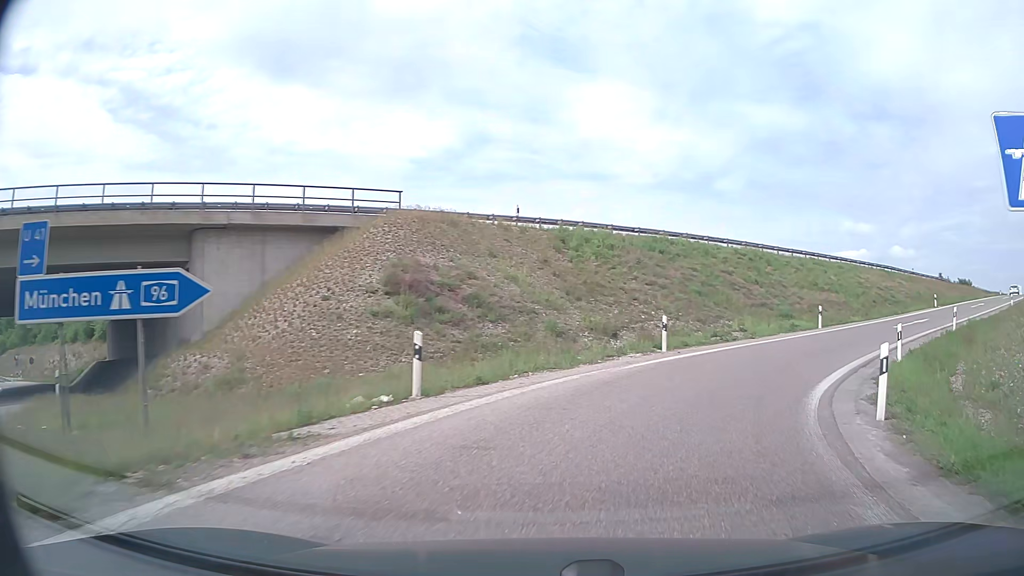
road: motorway_link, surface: asphalt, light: Day
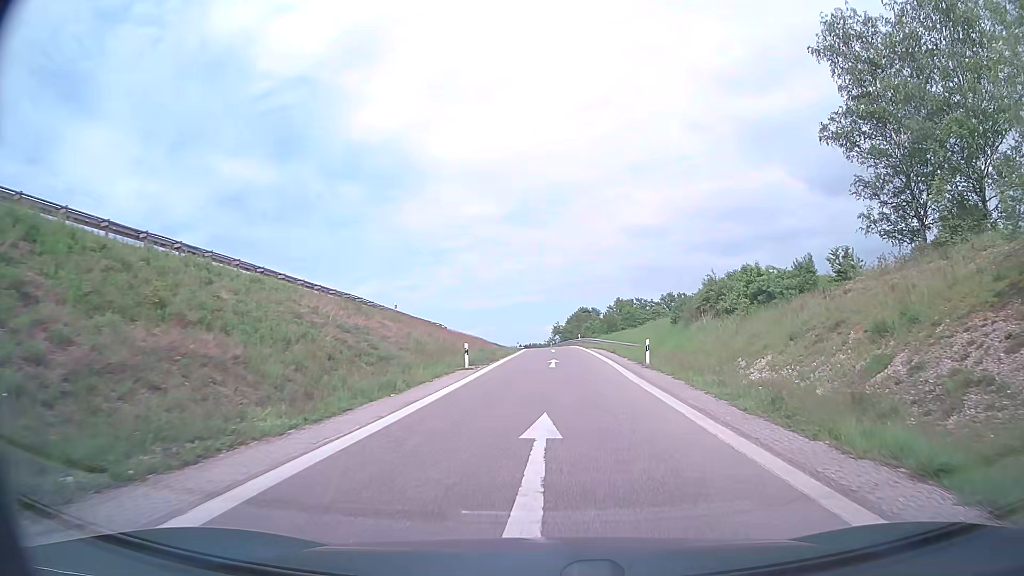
(+13.2, +26.2) m; +48°
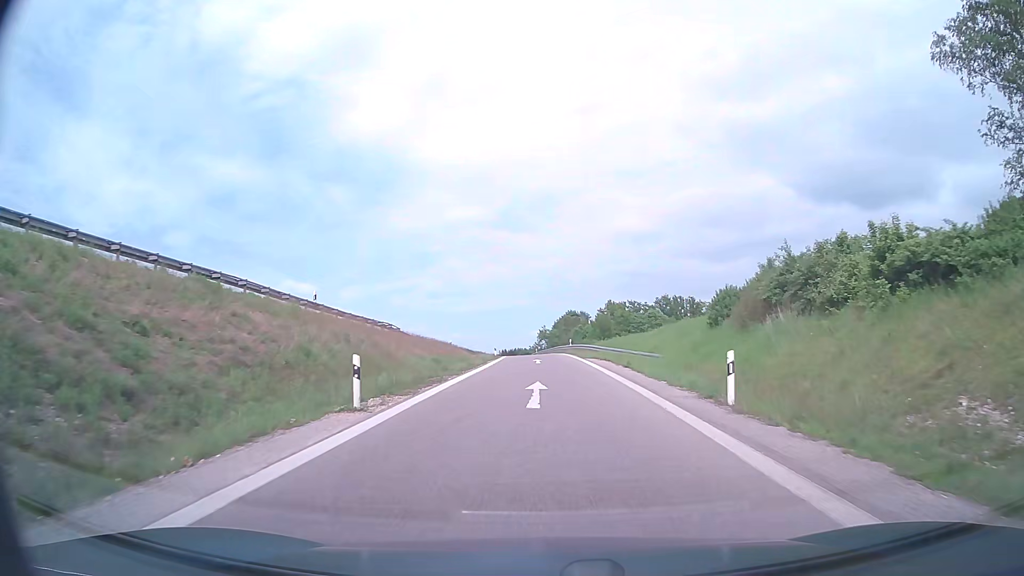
(+0.2, +14.3) m; +1°
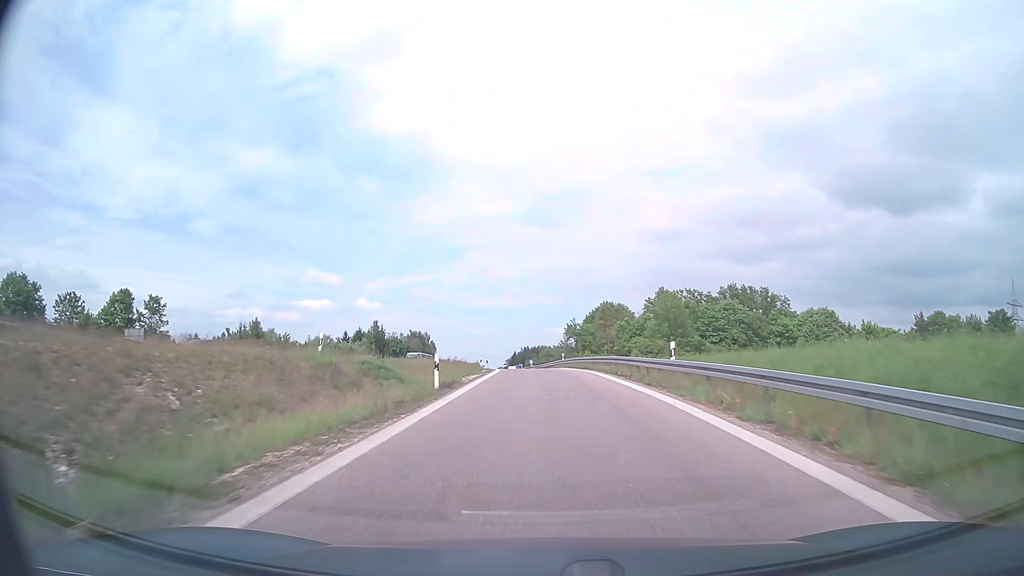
(-0.5, +43.9) m; -2°
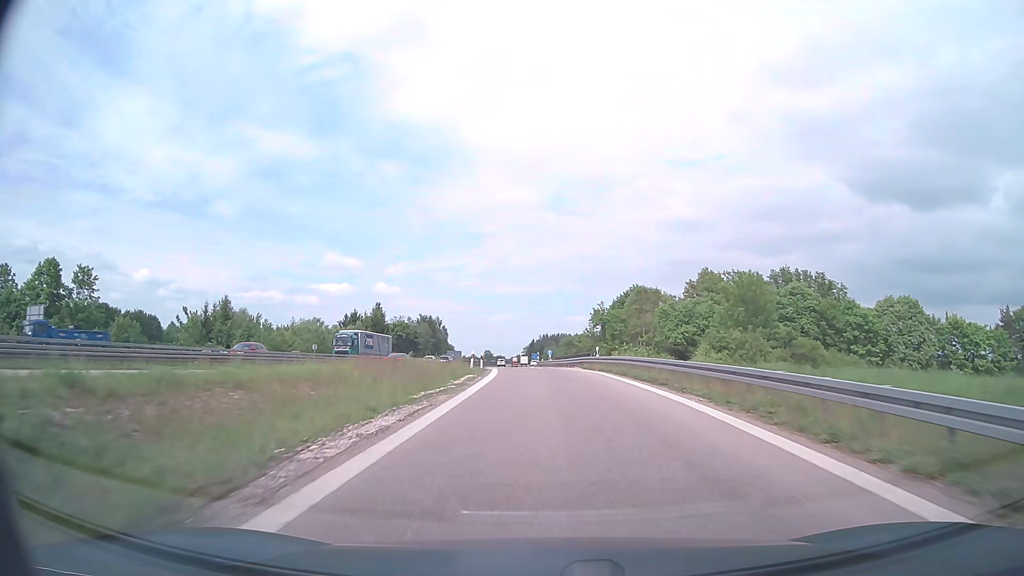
(-0.2, +20.3) m; -1°
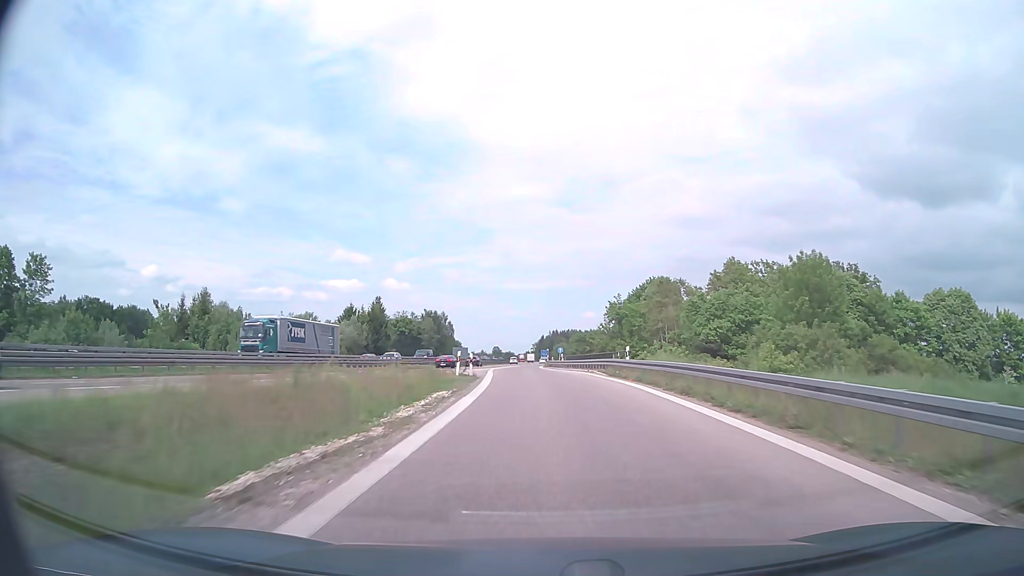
(-0.1, +10.2) m; -1°
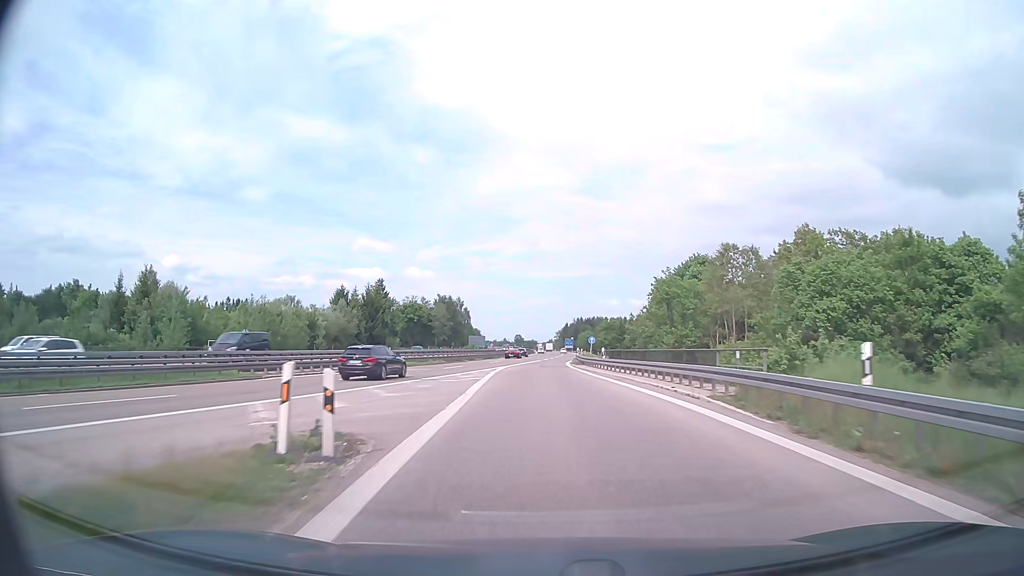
(-0.3, +21.0) m; -2°
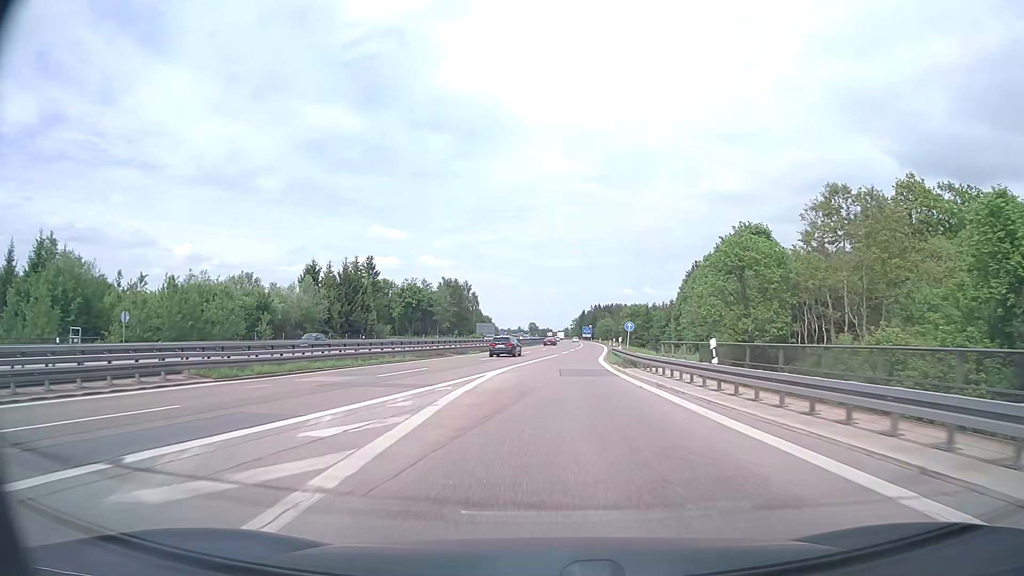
(-0.2, +22.1) m; -1°
(0, +10) (0, +20) (0, +30) (+1, +40) (+2, +50) (+3, +60) (+3, +70) (+4, +80) (+4, +90) (+5, +100) m
